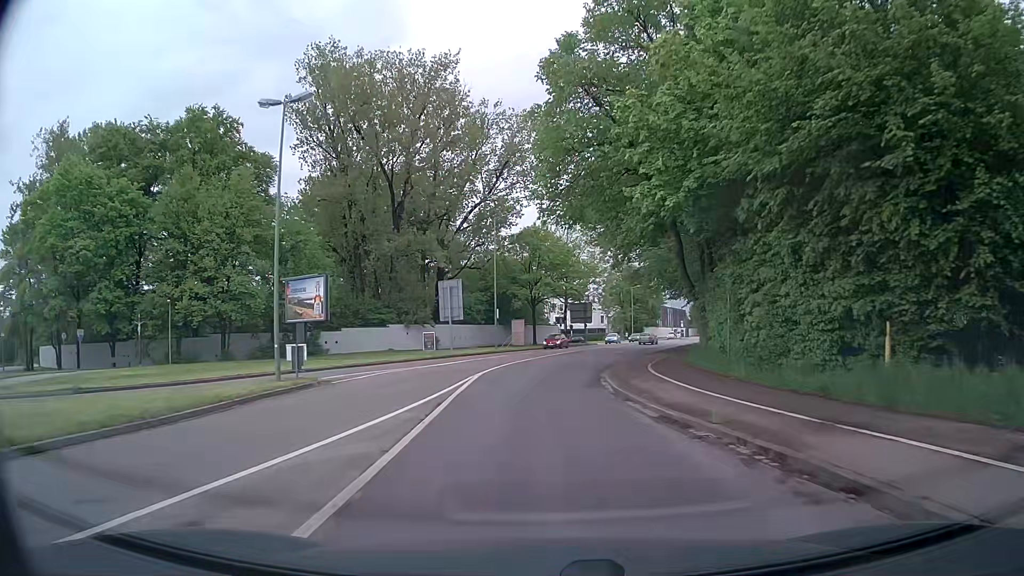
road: secondary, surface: asphalt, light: Day
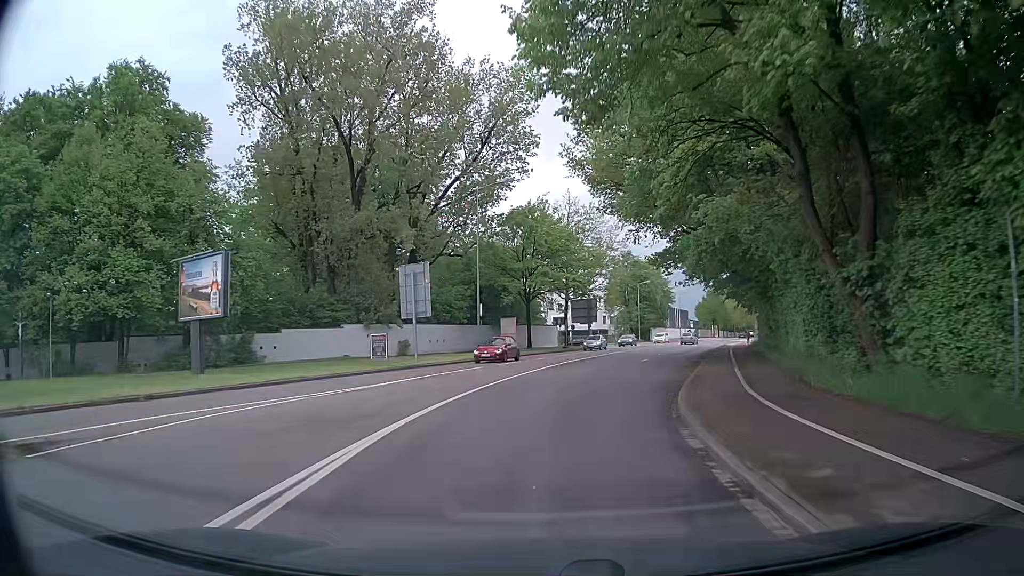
(+0.3, +13.9) m; +2°
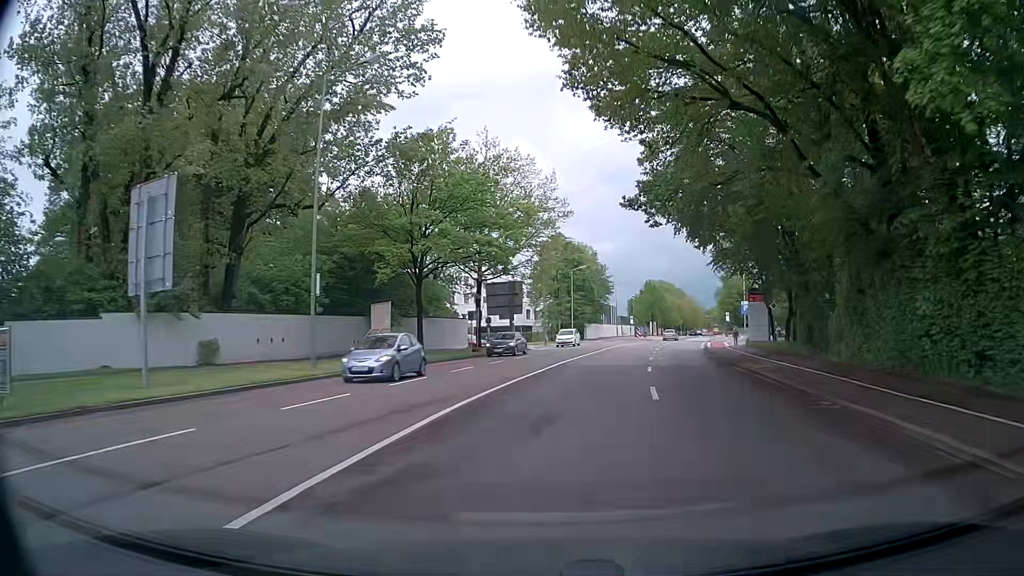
(+1.0, +22.3) m; +7°
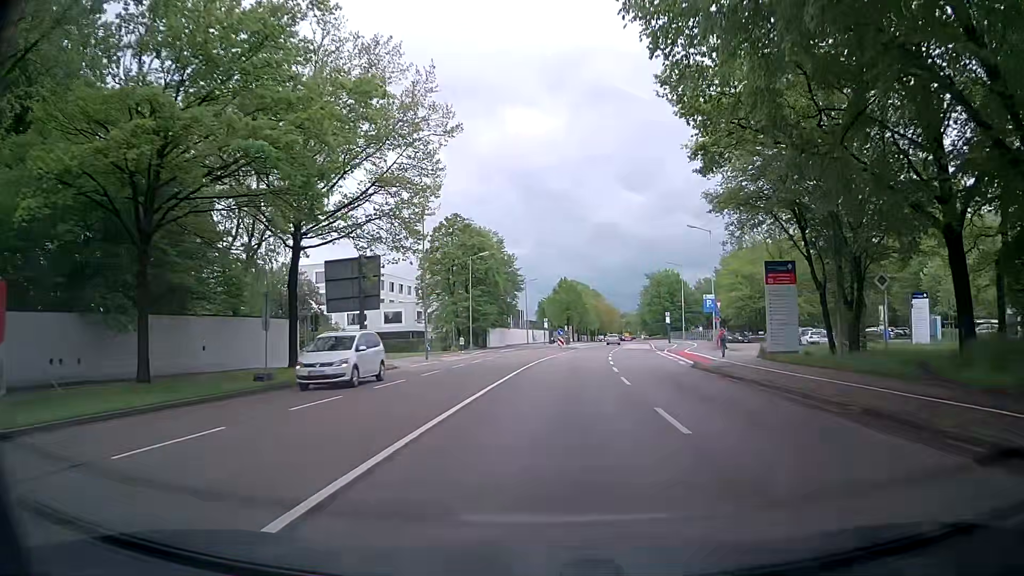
(+1.5, +22.6) m; +8°
(0, +10) (0, +20) (+1, +30) (+2, +40) (+3, +50) (+4, +60) (+6, +70) (+7, +80) (+8, +90) (+10, +99) m
